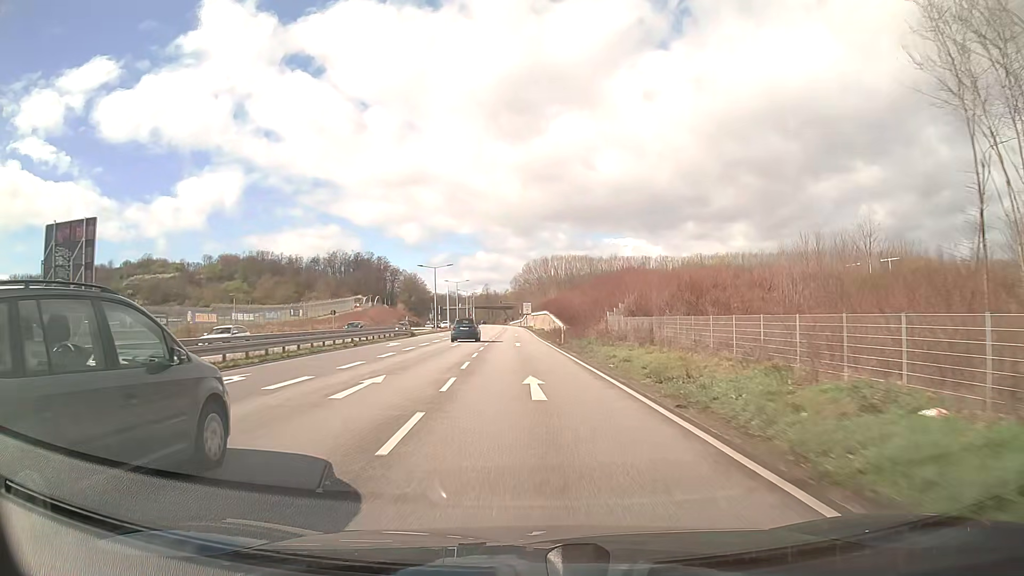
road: primary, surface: asphalt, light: Day
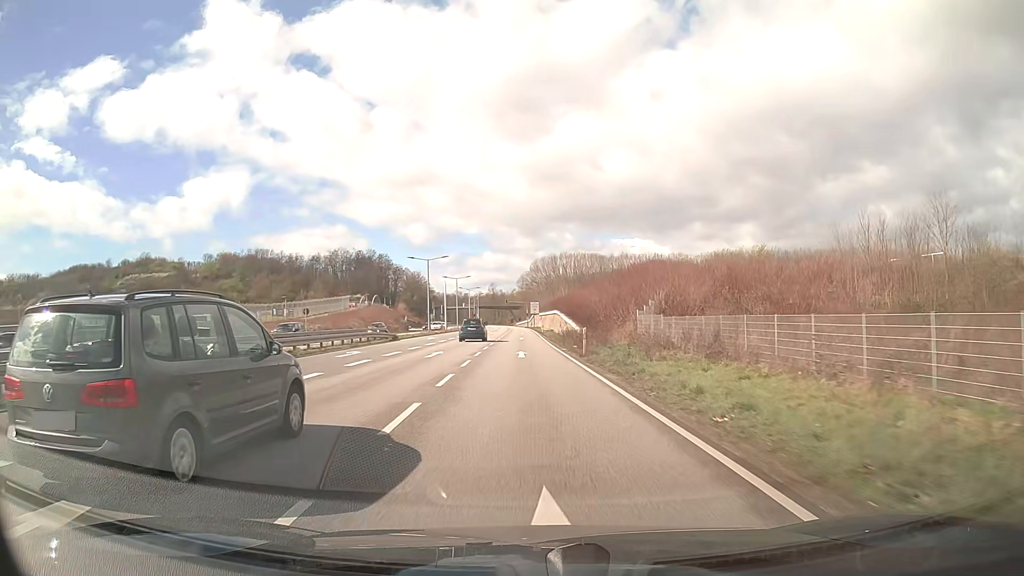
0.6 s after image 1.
(0.0, +10.9) m; -1°
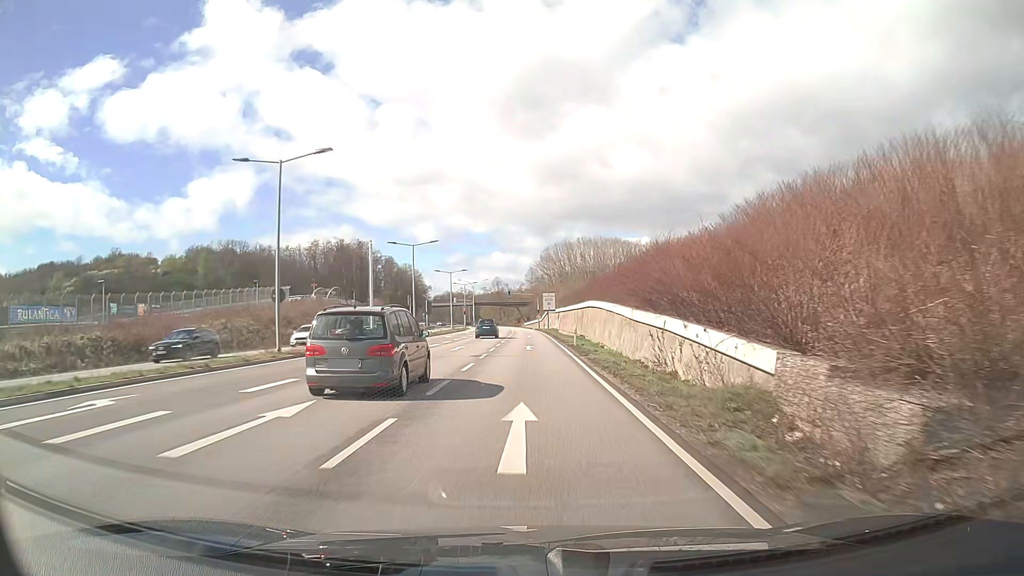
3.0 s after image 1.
(-0.4, +44.1) m; -1°
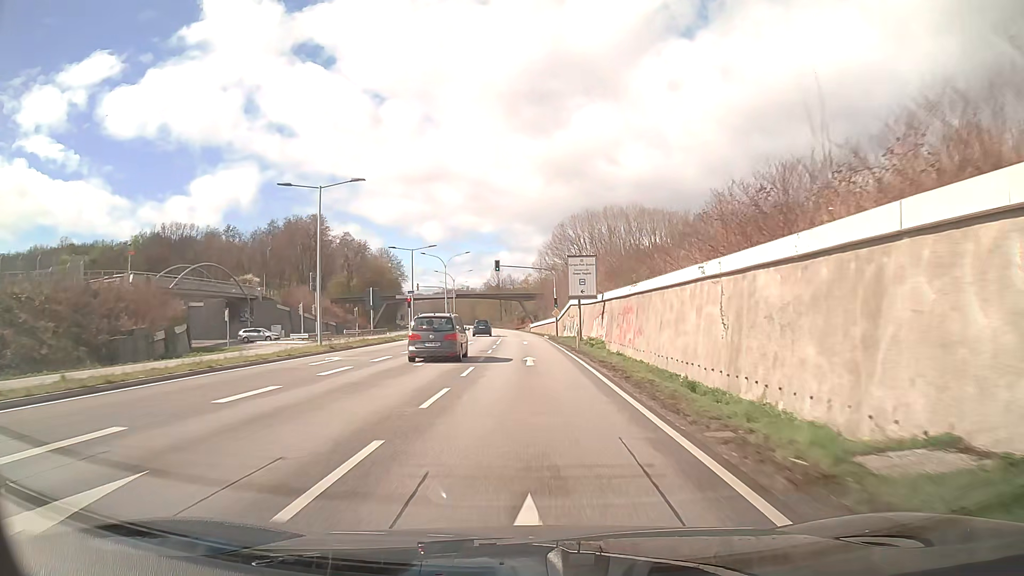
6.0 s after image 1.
(-0.1, +55.9) m; -1°
(0, +10) (0, +20) (0, +30) (0, +40) (-1, +50) (-1, +60) (-2, +70) (-2, +80) (-3, +90) (-5, +100) m
